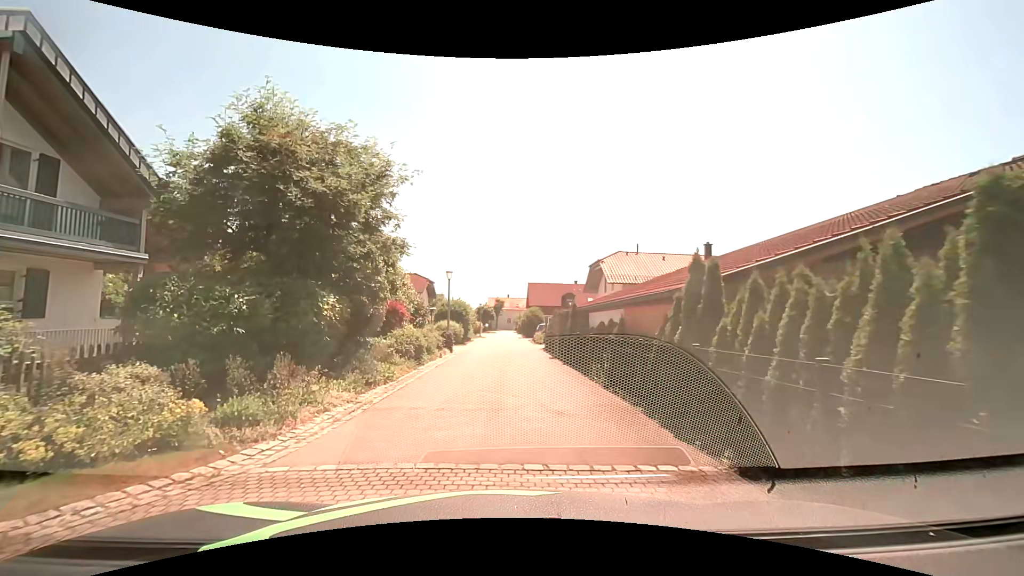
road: residential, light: Day
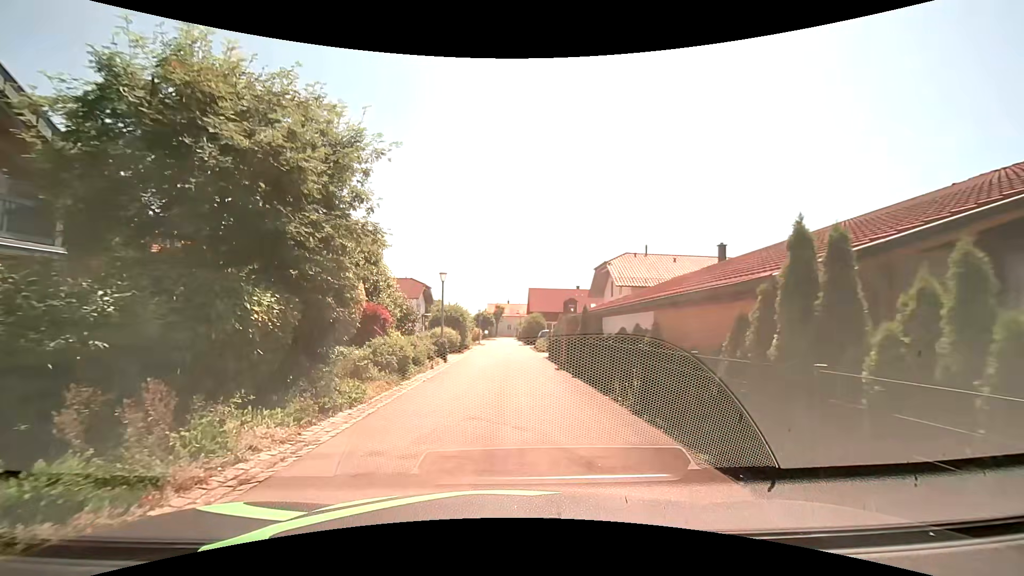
(0.0, +2.6) m; 0°
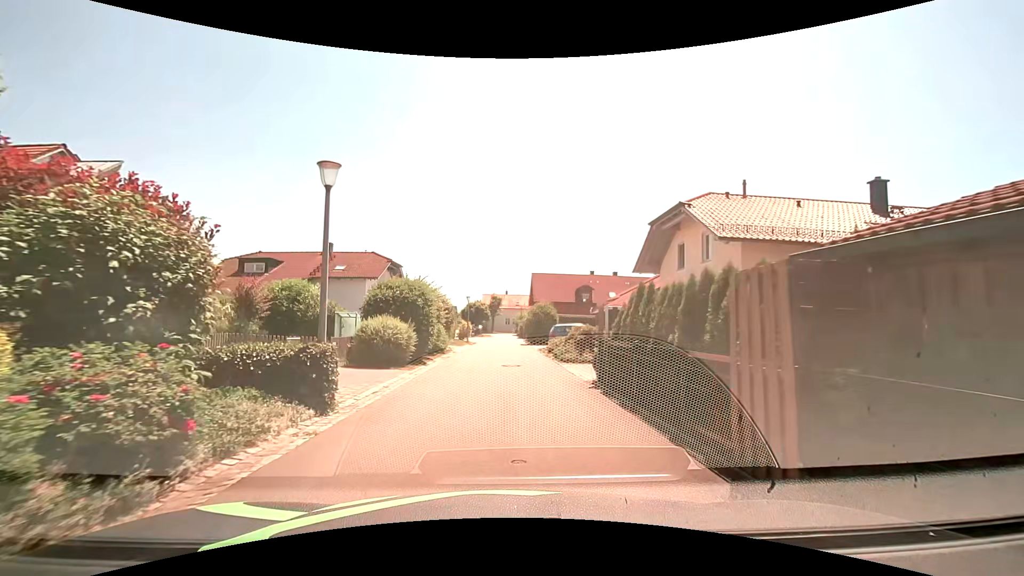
(+0.1, +15.2) m; 0°
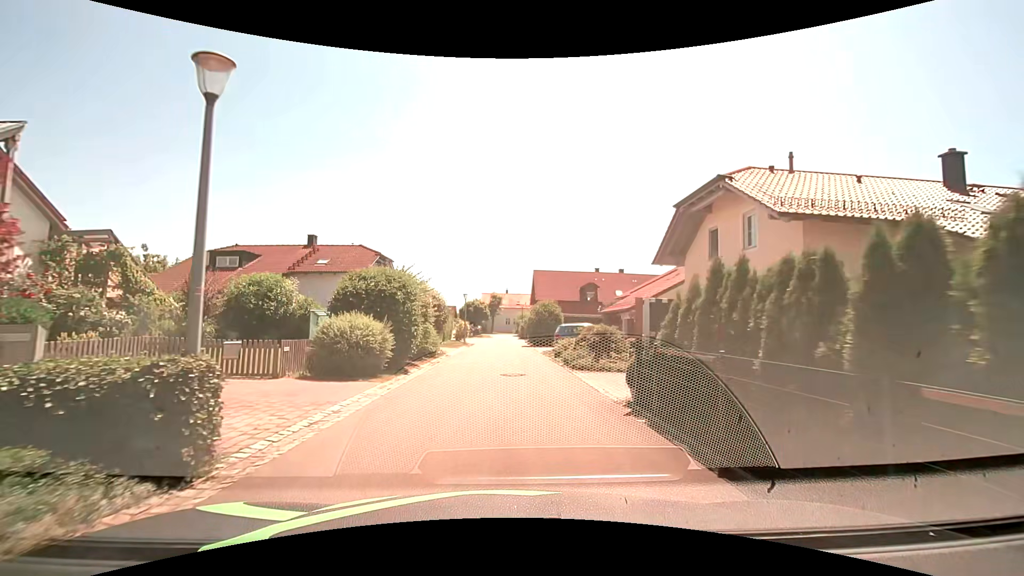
(0.0, +3.5) m; 0°
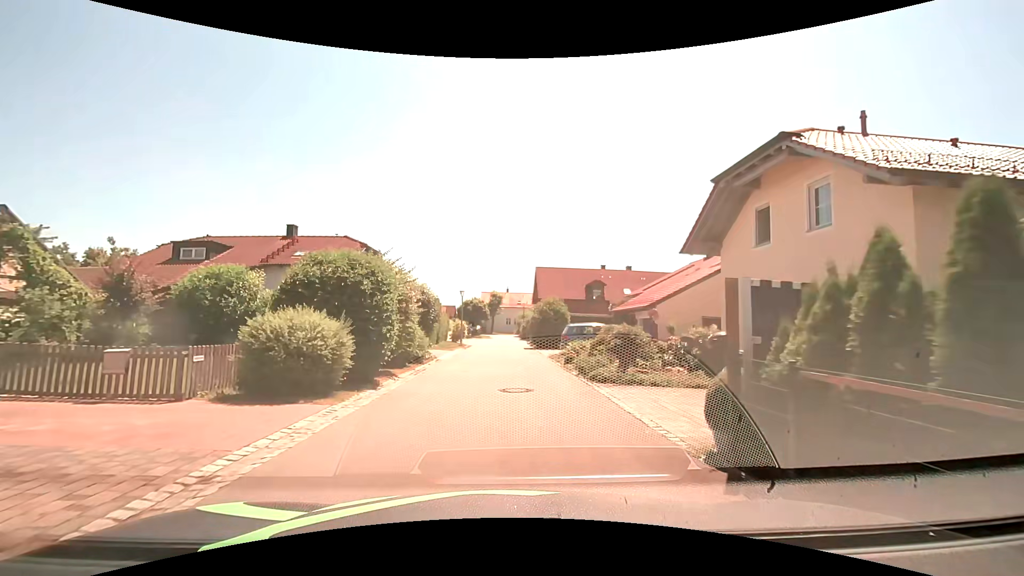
(0.0, +3.6) m; 0°
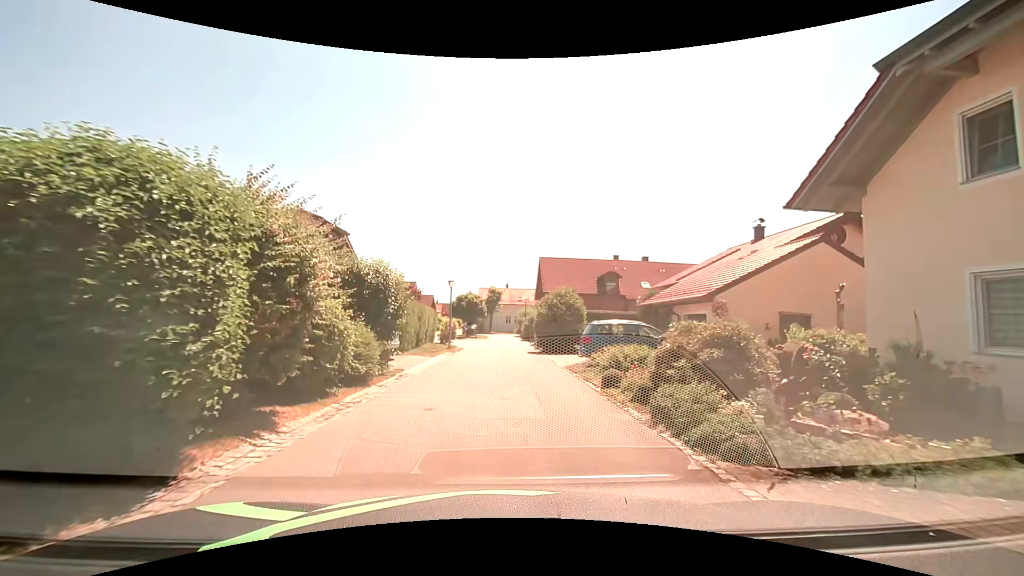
(0.0, +7.3) m; +1°
